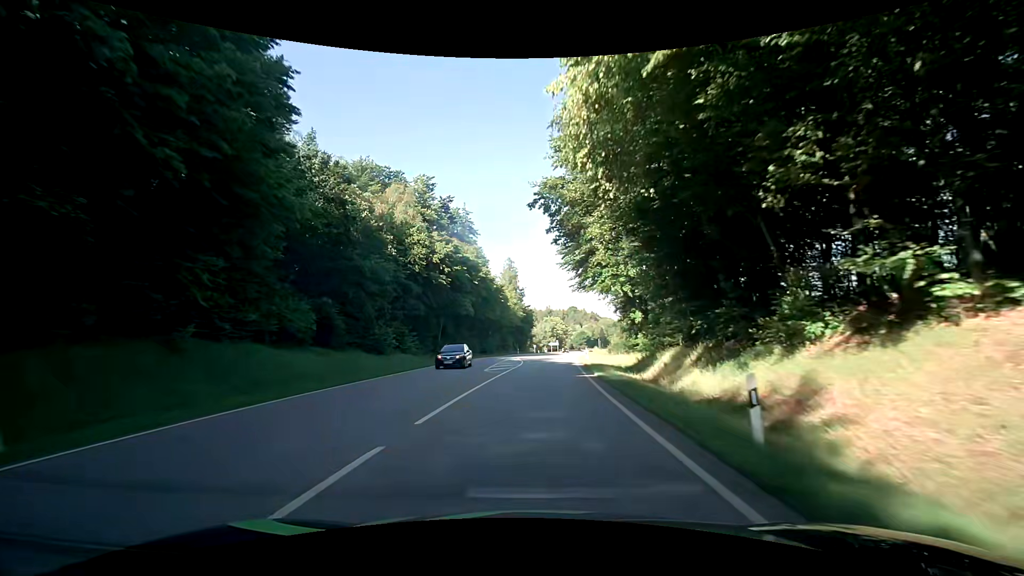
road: secondary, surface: asphalt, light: Day
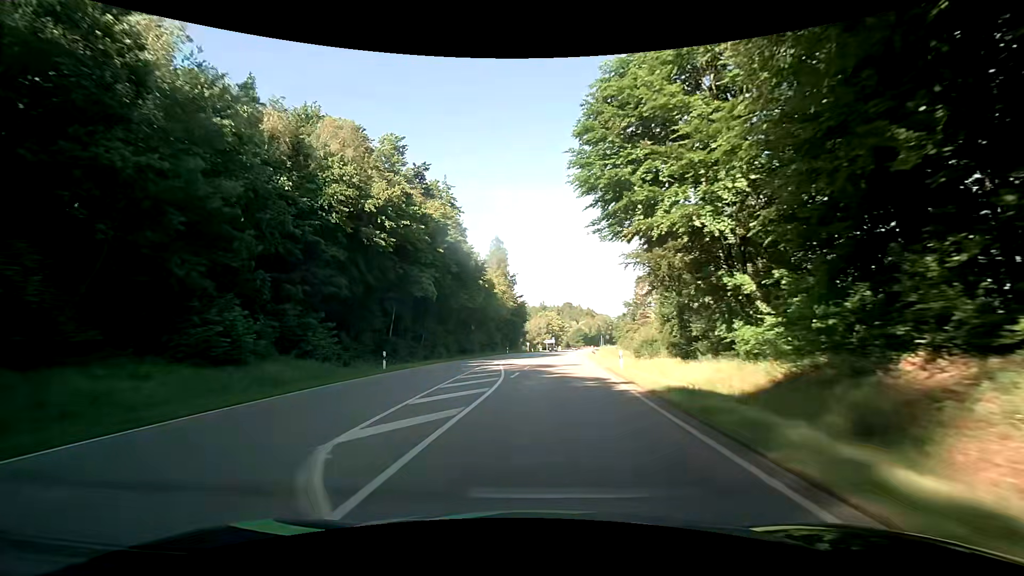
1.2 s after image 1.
(+0.1, +20.1) m; 0°
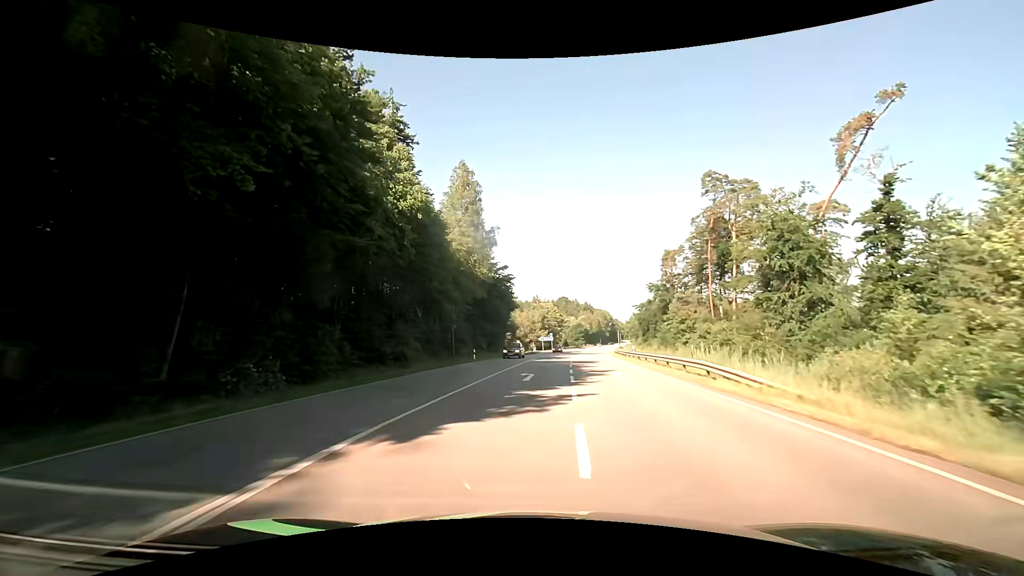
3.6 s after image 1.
(+0.7, +38.0) m; +1°
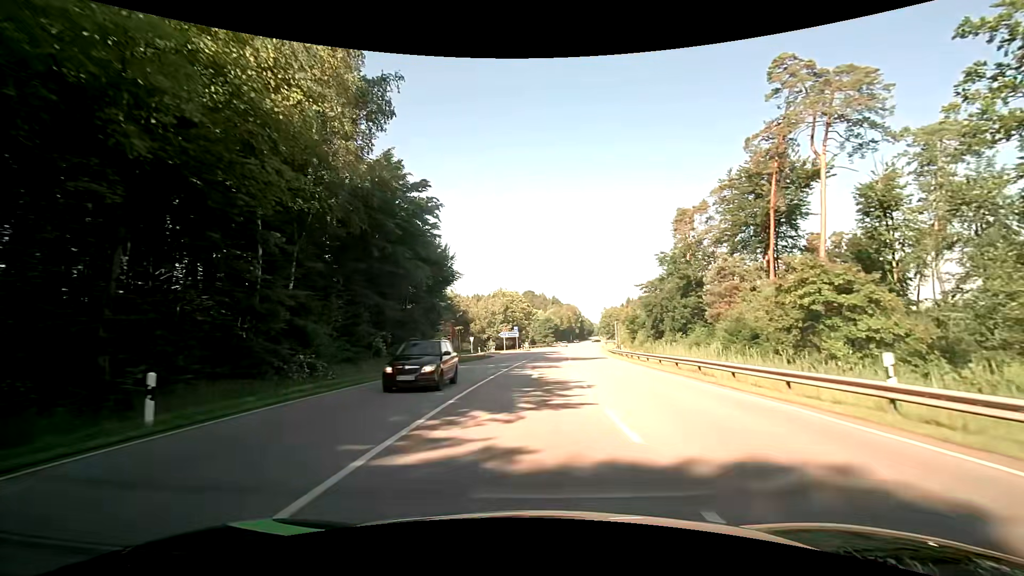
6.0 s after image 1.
(+1.1, +33.8) m; +4°
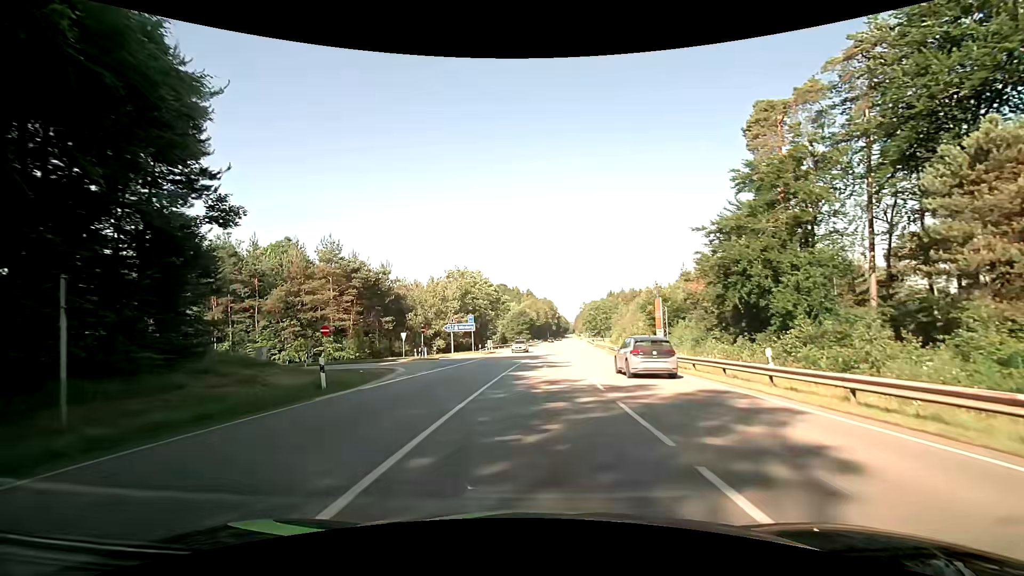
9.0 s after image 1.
(+0.9, +34.4) m; +3°
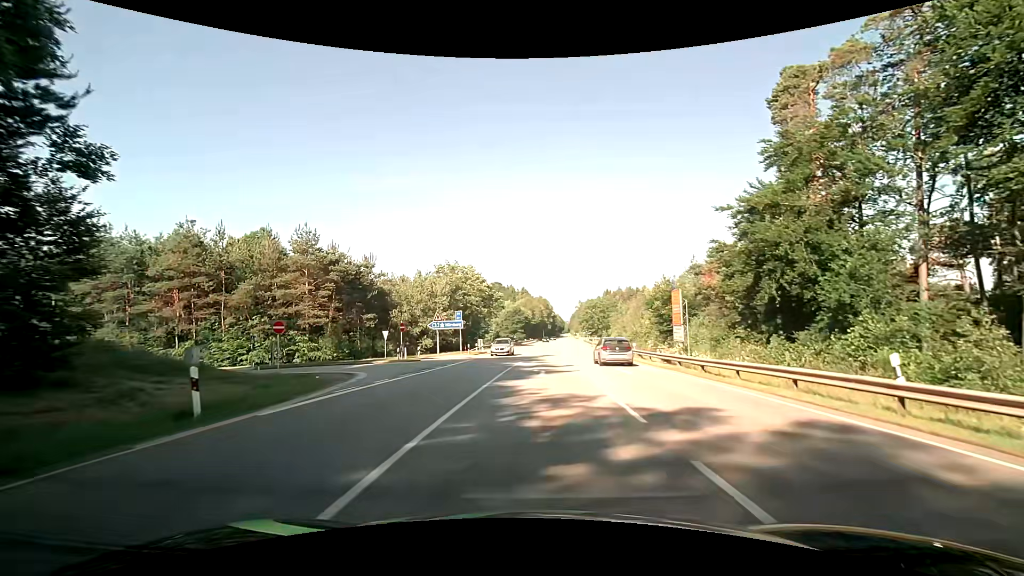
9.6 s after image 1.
(0.0, +5.4) m; +1°
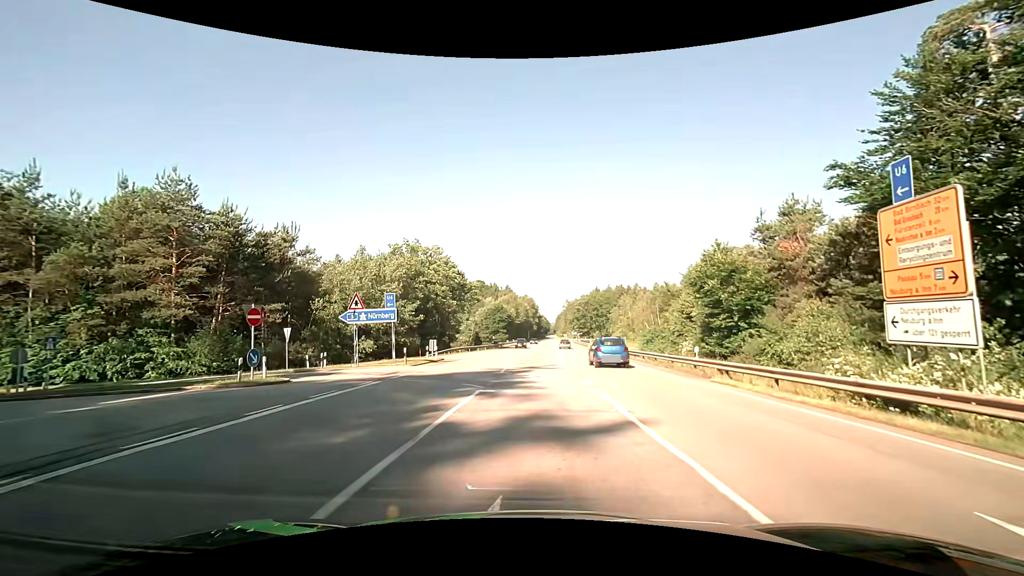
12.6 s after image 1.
(+0.1, +18.7) m; +1°
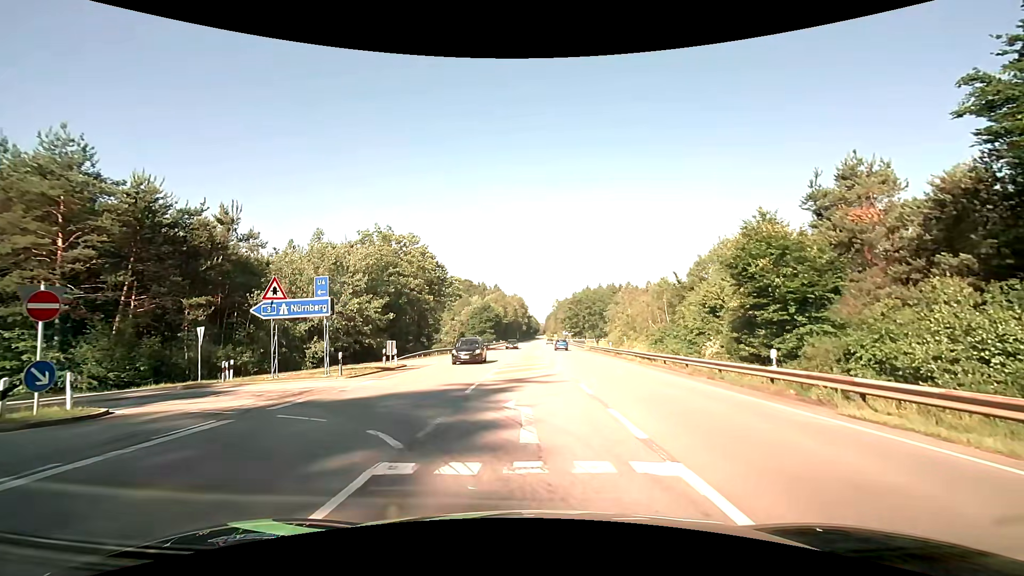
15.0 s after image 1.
(+0.1, +8.1) m; +1°
